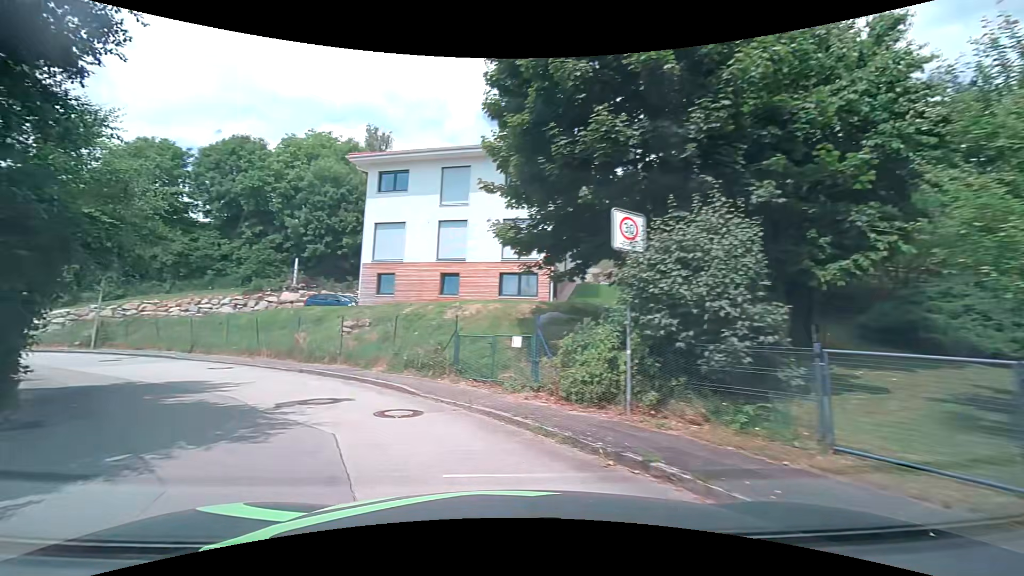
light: Day
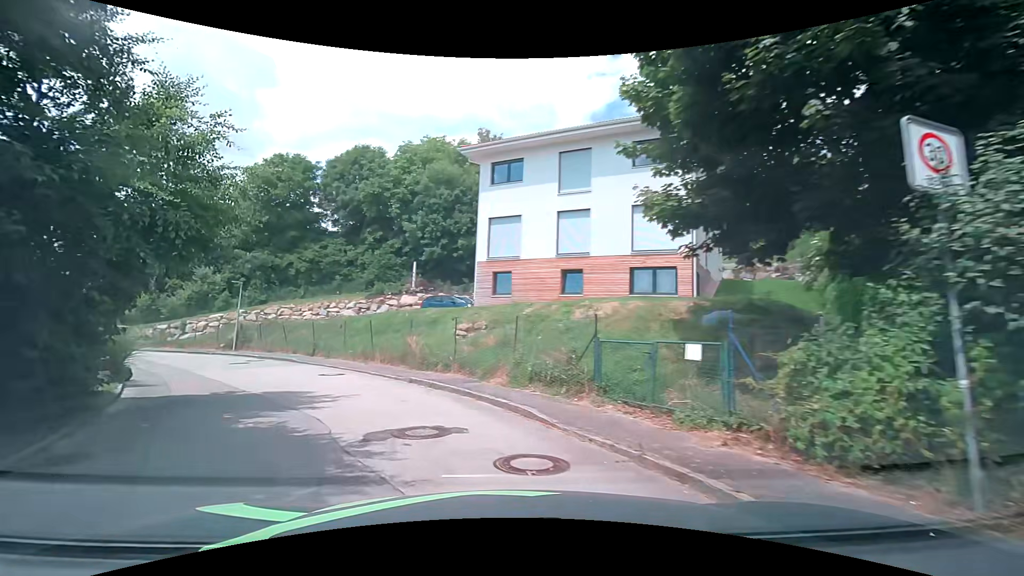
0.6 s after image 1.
(-0.4, +3.1) m; -14°
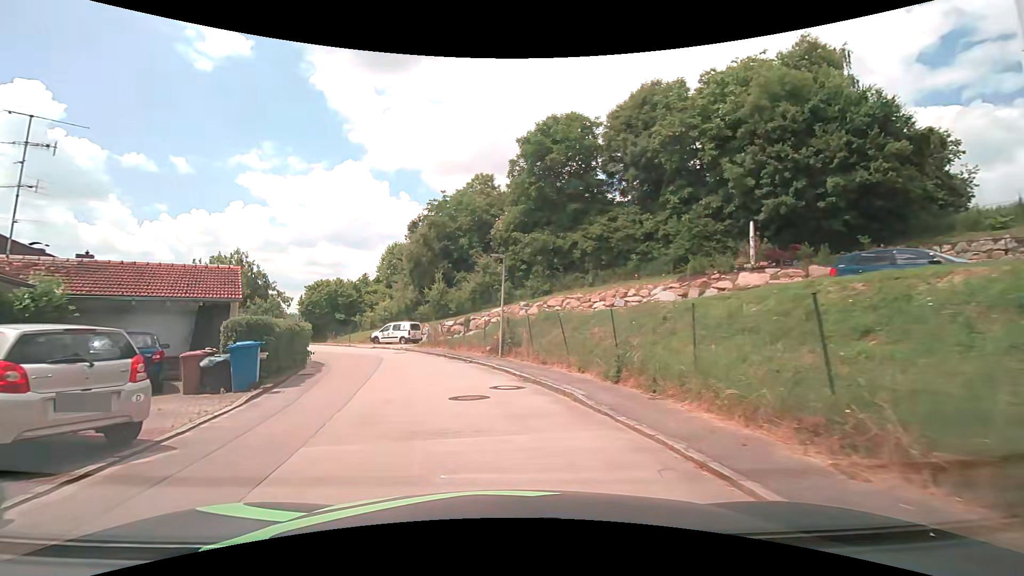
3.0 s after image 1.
(-4.4, +13.7) m; -32°
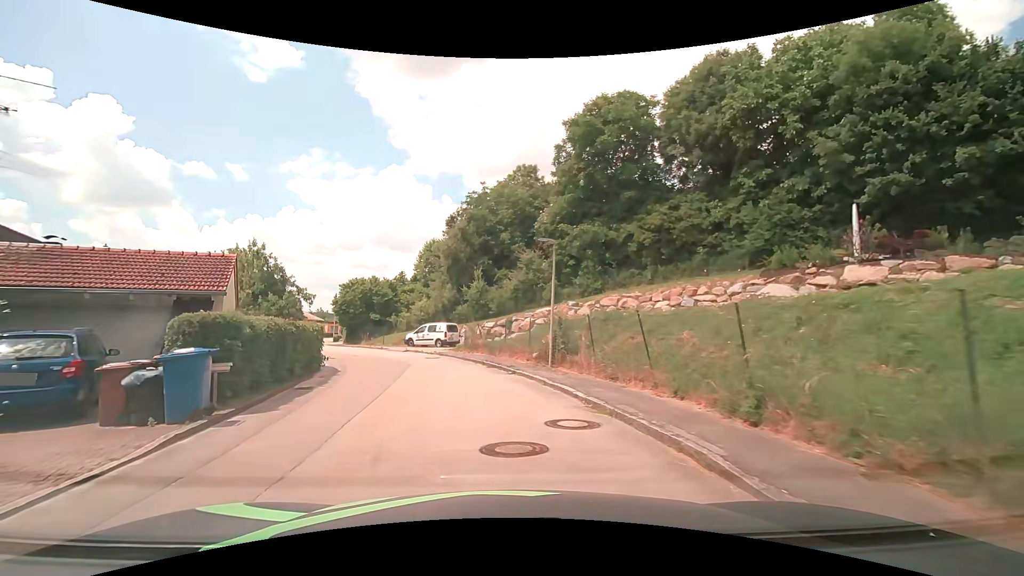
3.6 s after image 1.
(-0.2, +4.0) m; -5°
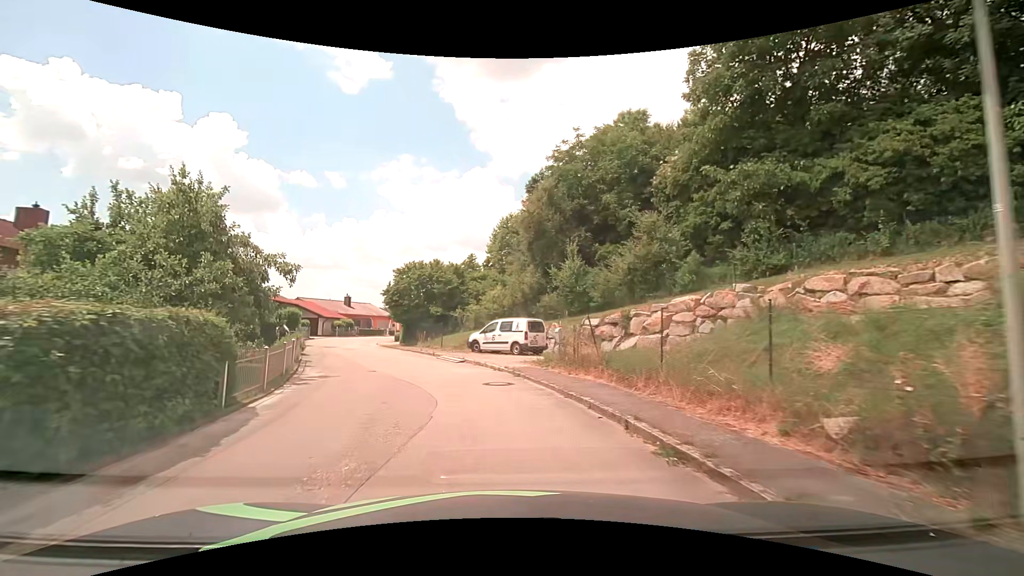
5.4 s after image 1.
(-1.2, +12.5) m; -10°
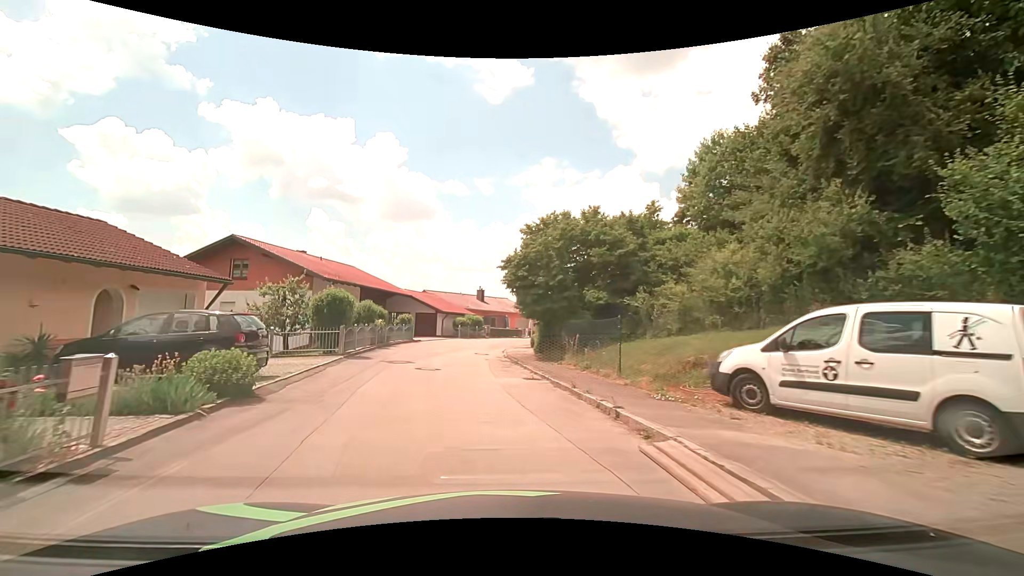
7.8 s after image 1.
(-2.4, +17.1) m; -16°
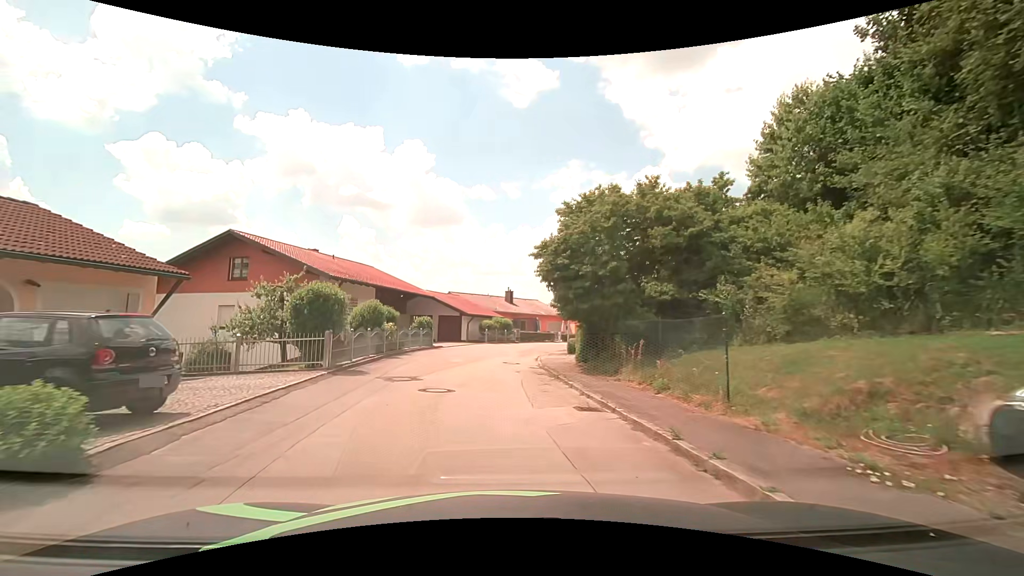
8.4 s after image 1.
(-0.1, +4.4) m; -4°
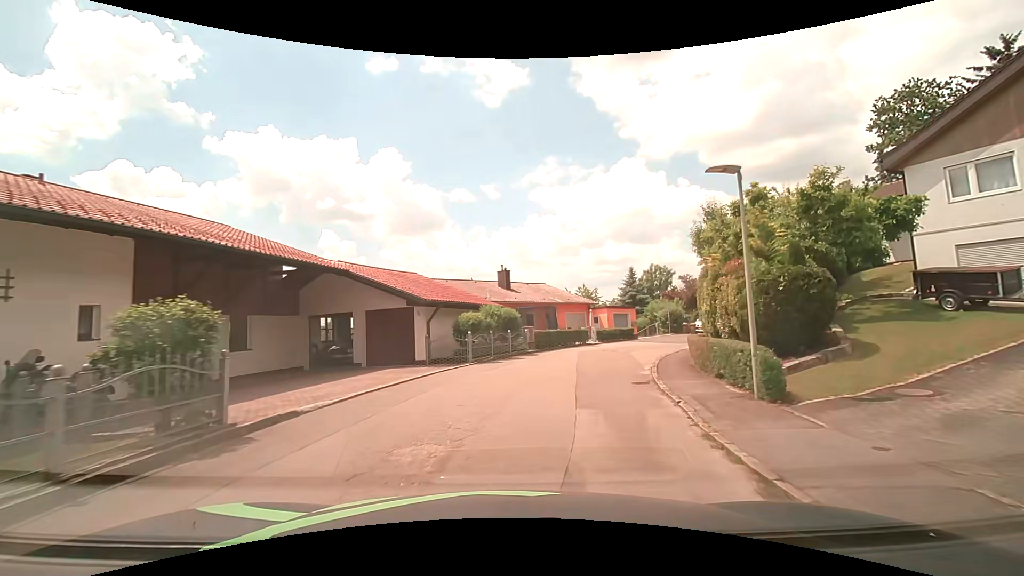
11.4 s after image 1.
(-0.8, +22.3) m; +1°
(+1, +10) (+3, +20) (+7, +29) (+13, +37) (+19, +45) (+27, +51) (+35, +57) (+44, +62) (+53, +66) (+62, +69) m
